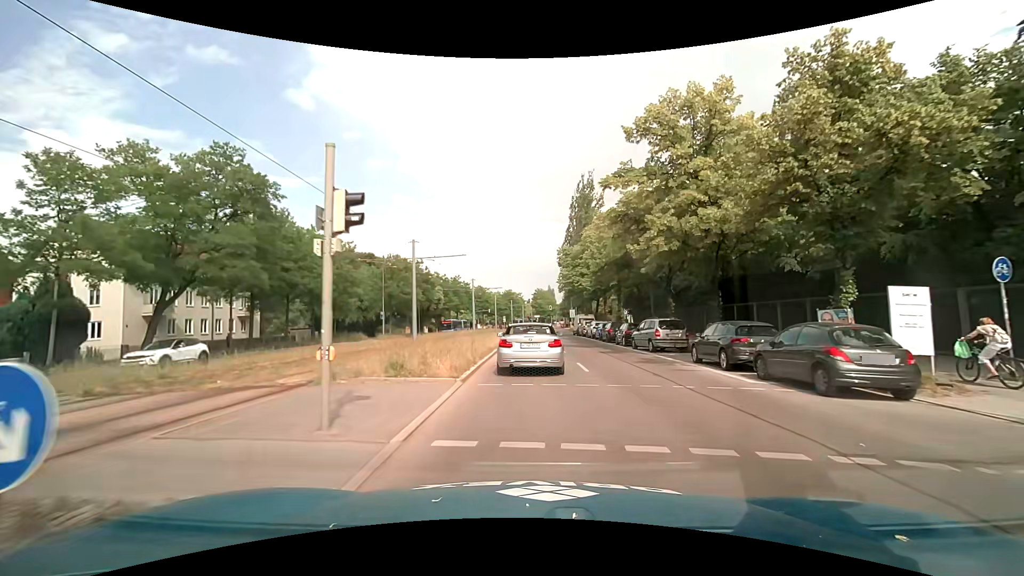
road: secondary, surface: asphalt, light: Day
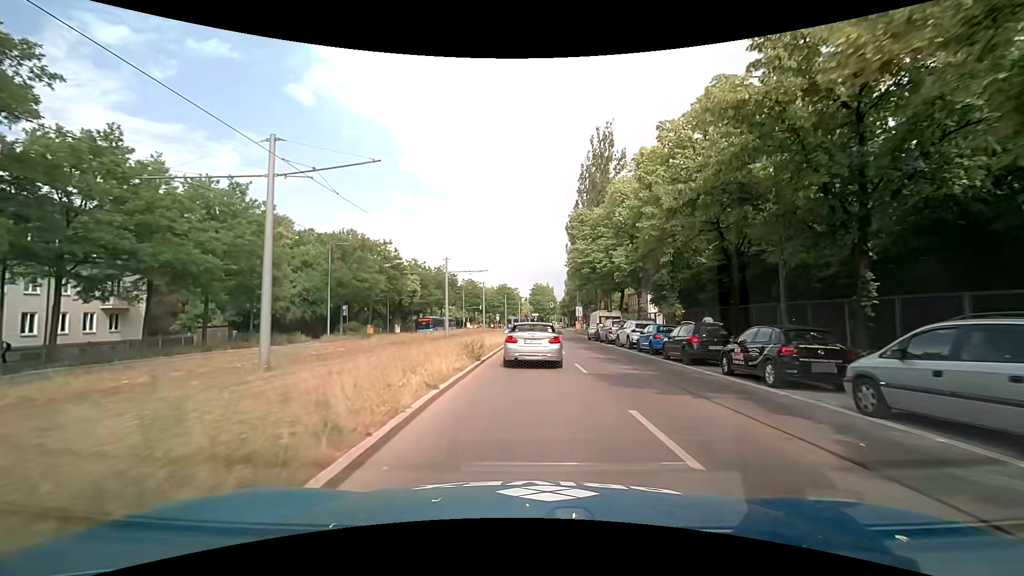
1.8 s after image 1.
(-0.1, +18.7) m; 0°
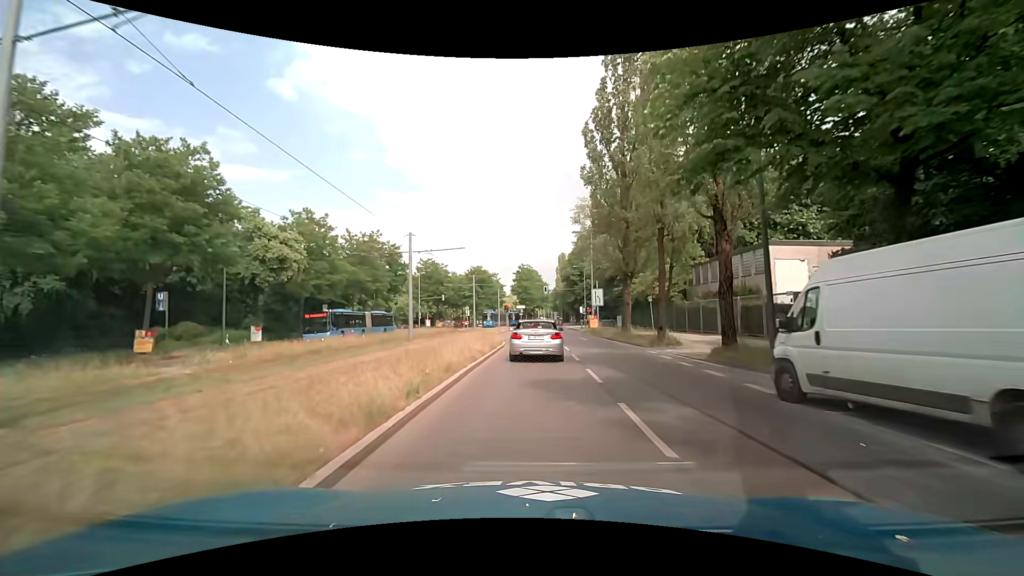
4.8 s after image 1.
(+0.5, +36.1) m; +1°
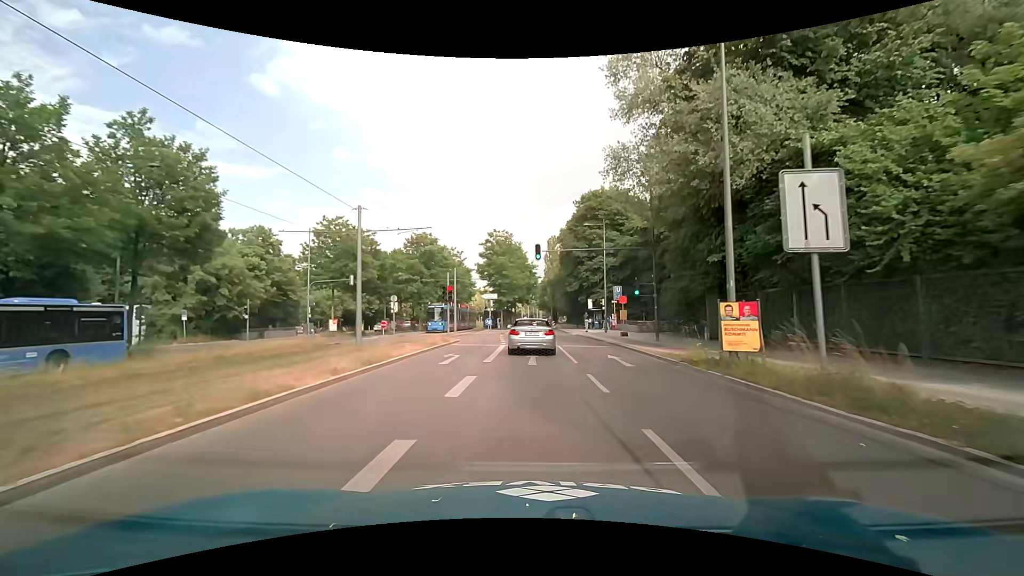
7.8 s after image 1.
(+0.6, +37.8) m; +1°
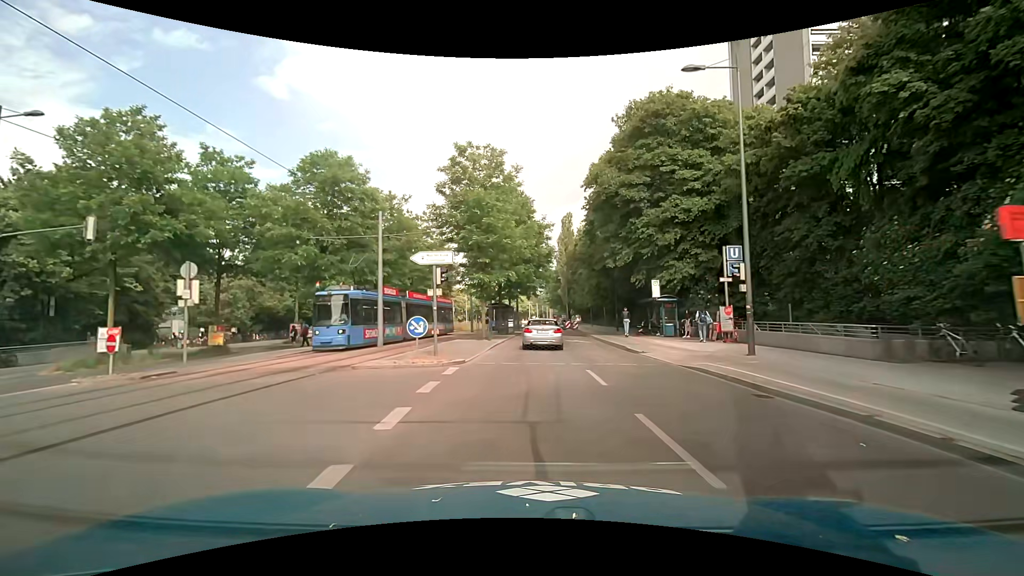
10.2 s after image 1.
(+0.3, +29.6) m; 0°
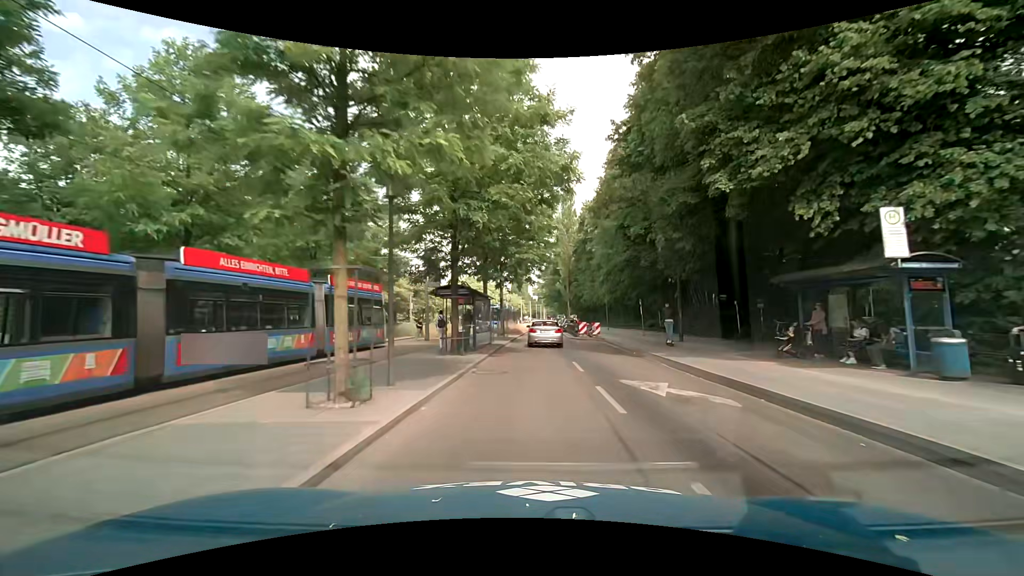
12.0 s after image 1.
(-0.1, +21.5) m; +1°
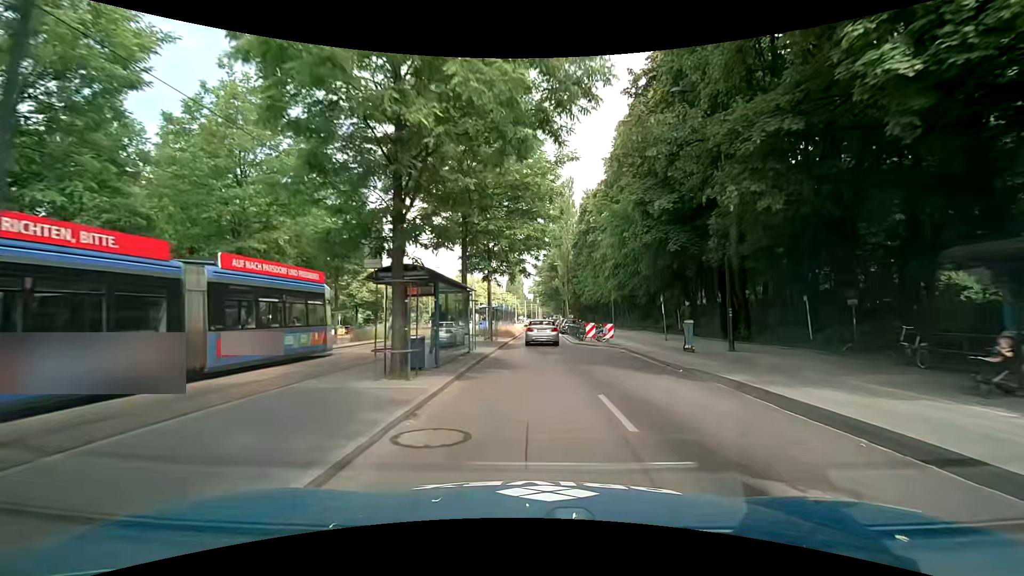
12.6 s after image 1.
(0.0, +7.1) m; 0°
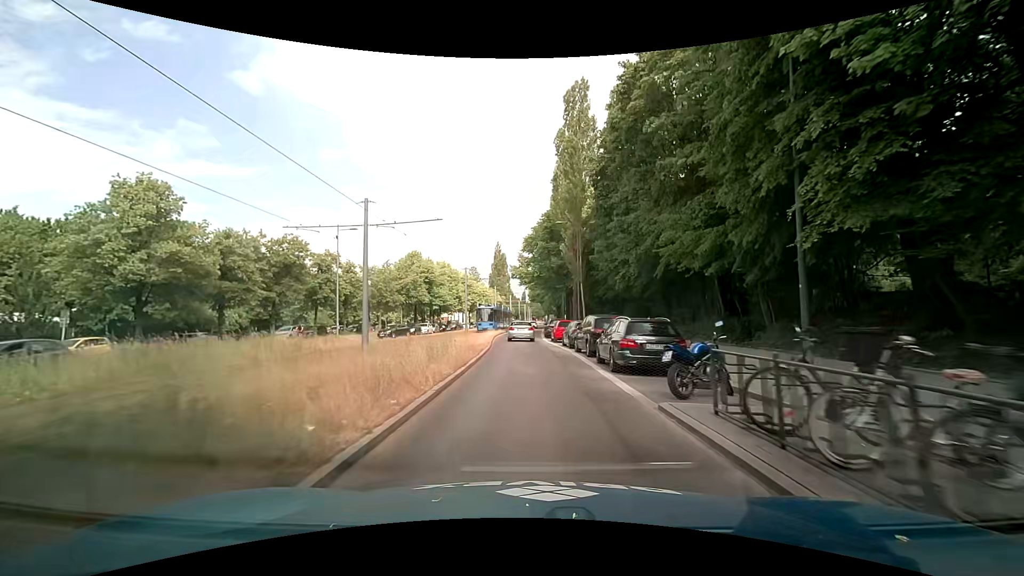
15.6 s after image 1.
(+0.8, +34.7) m; +2°
(0, +10) (0, +20) (-1, +30) (-1, +40) (-1, +50) (-1, +60) (-1, +70) (-1, +80) (0, +90) (0, +100) m
